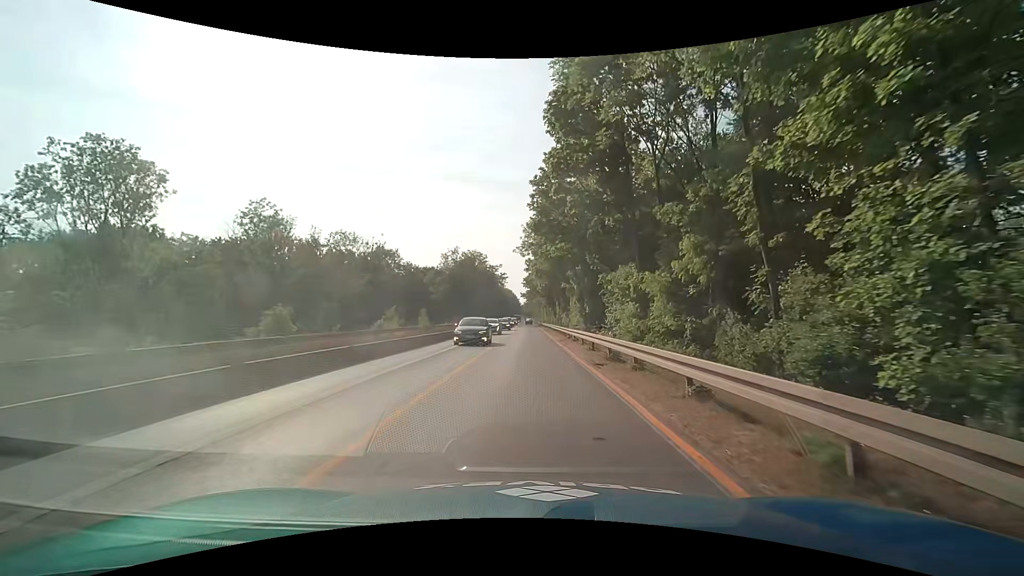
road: trunk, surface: asphalt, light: Day
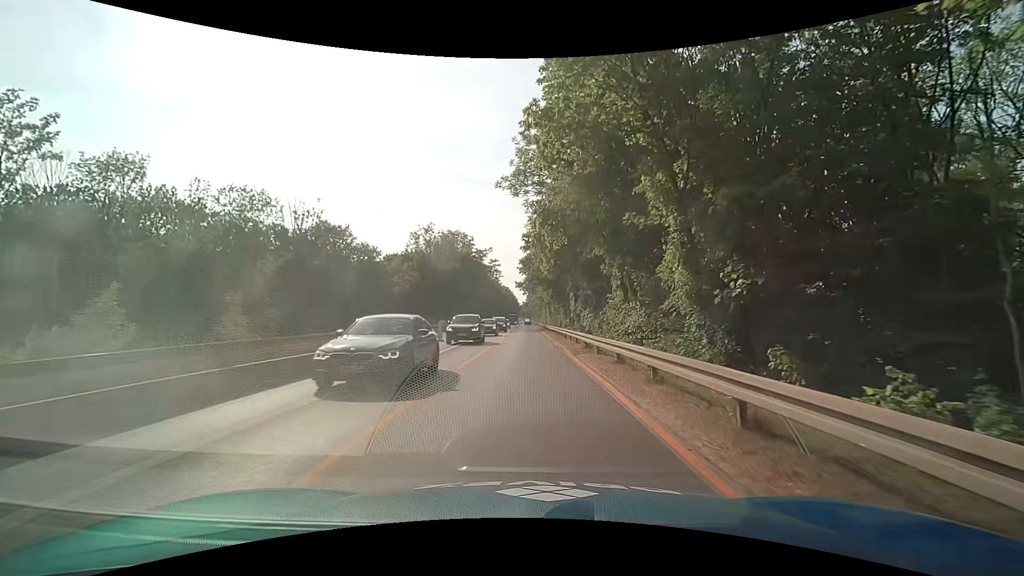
(+0.1, +30.3) m; 0°
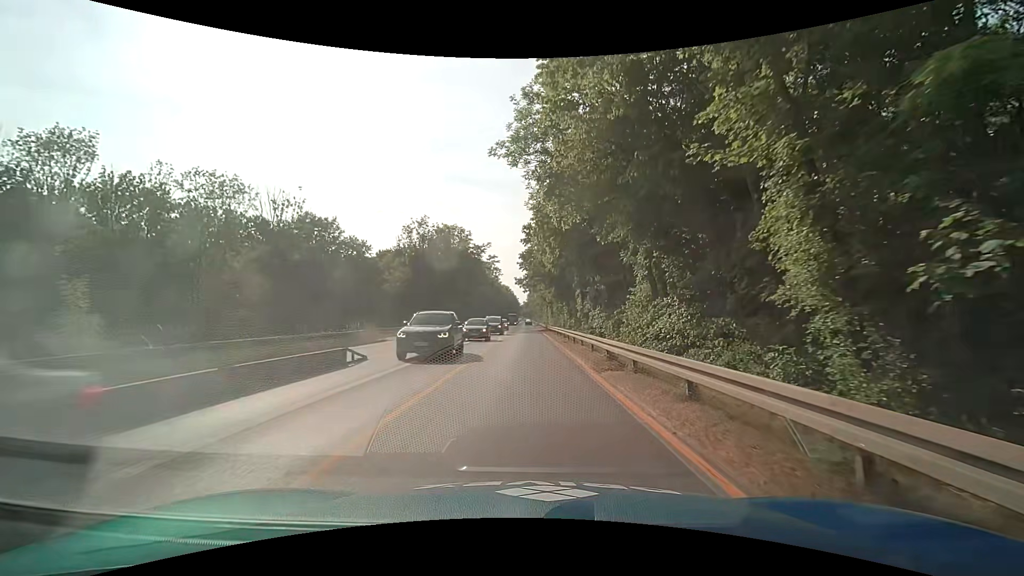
(-0.1, +6.1) m; -1°
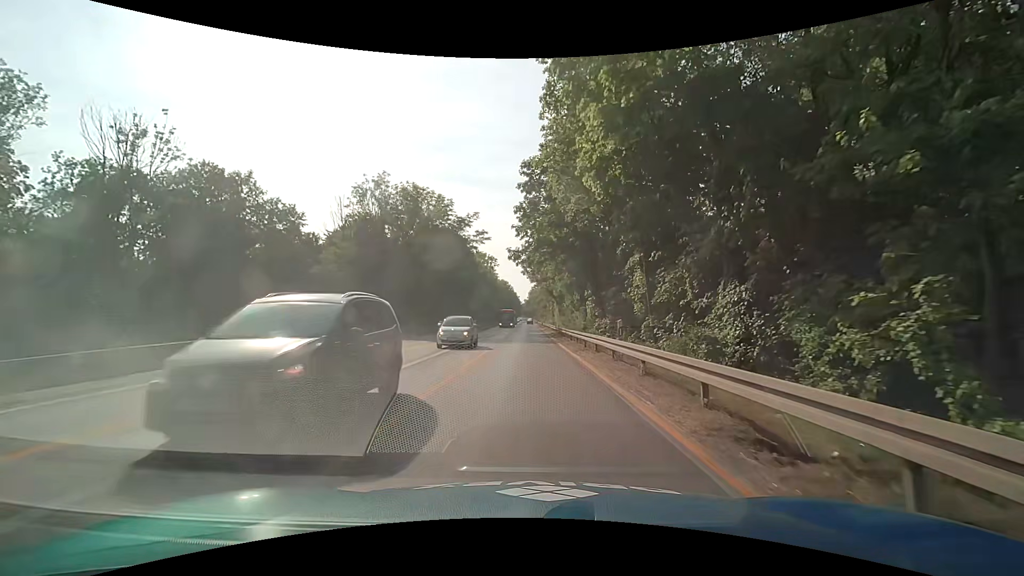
(+0.2, +24.4) m; 0°
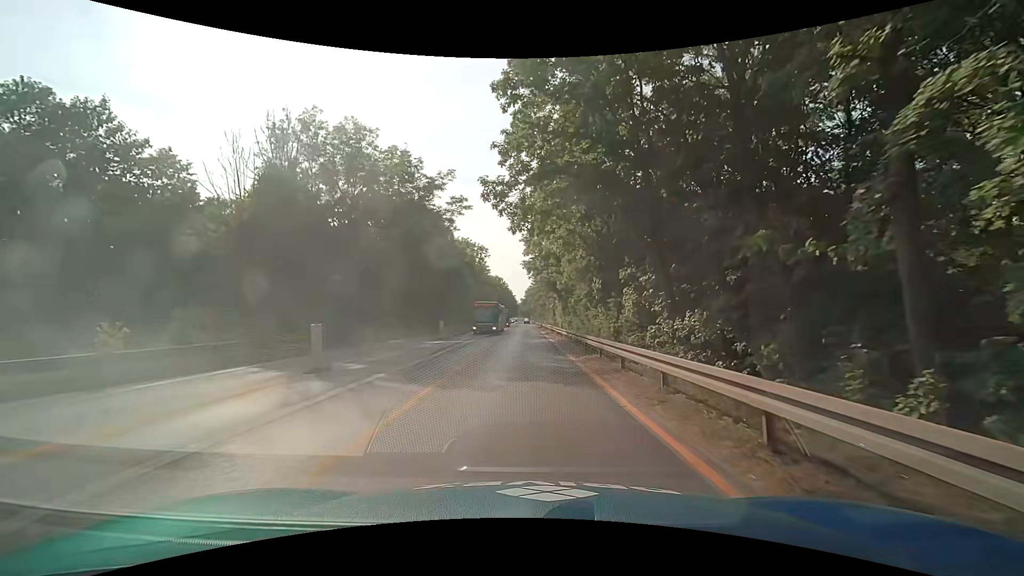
(+0.4, +18.3) m; +2°
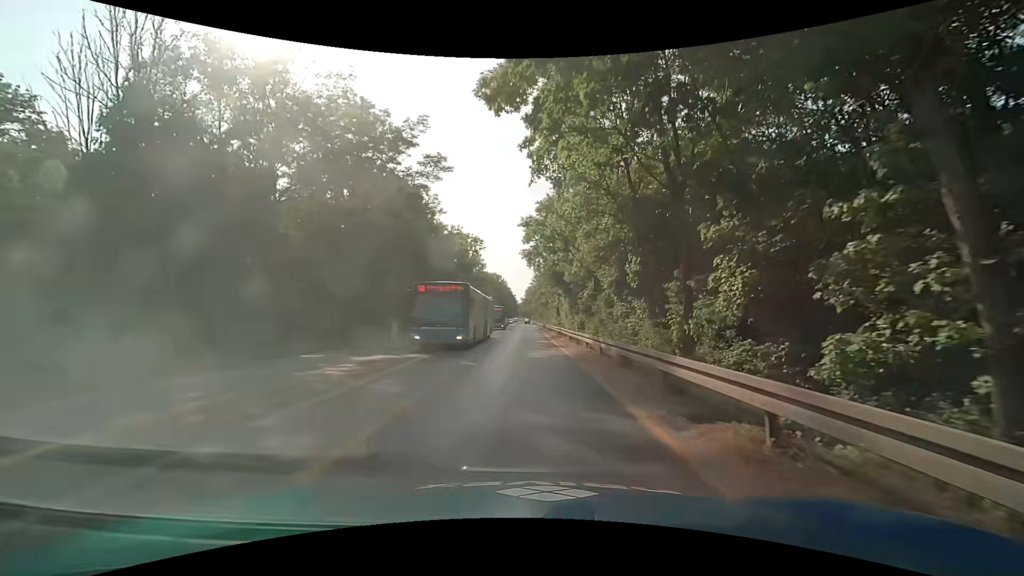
(-0.1, +12.2) m; -1°
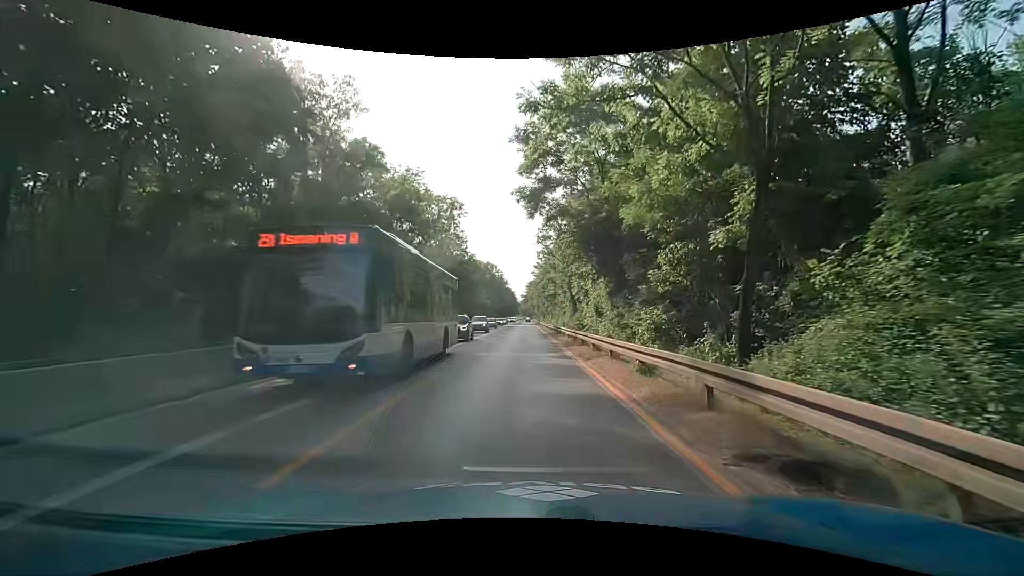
(+0.2, +30.4) m; 0°
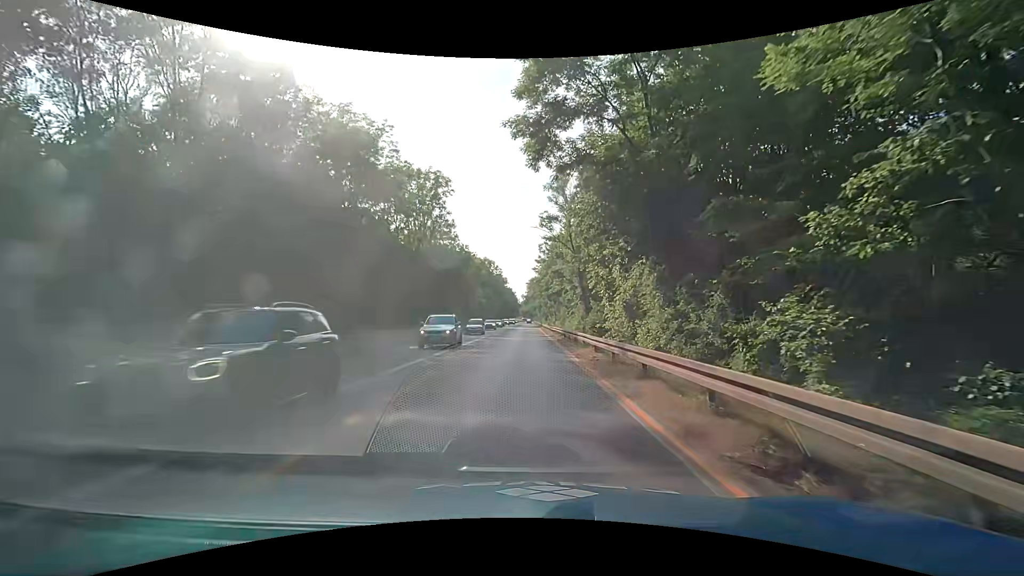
(0.0, +12.1) m; 0°
(0, +10) (0, +20) (0, +30) (0, +40) (0, +50) (0, +60) (+1, +70) (+1, +80) (+1, +90) (+1, +100) m
